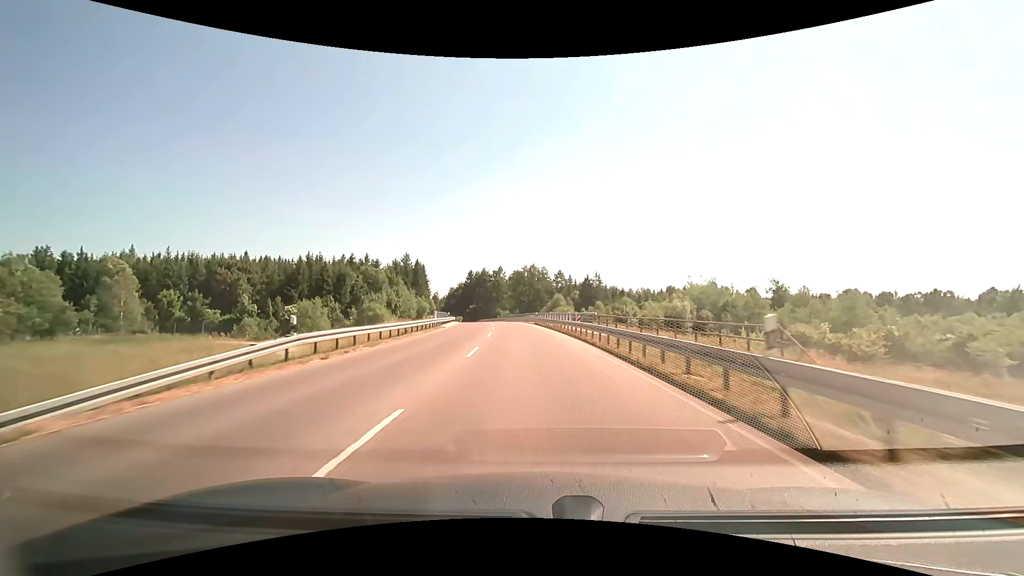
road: tertiary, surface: asphalt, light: Day
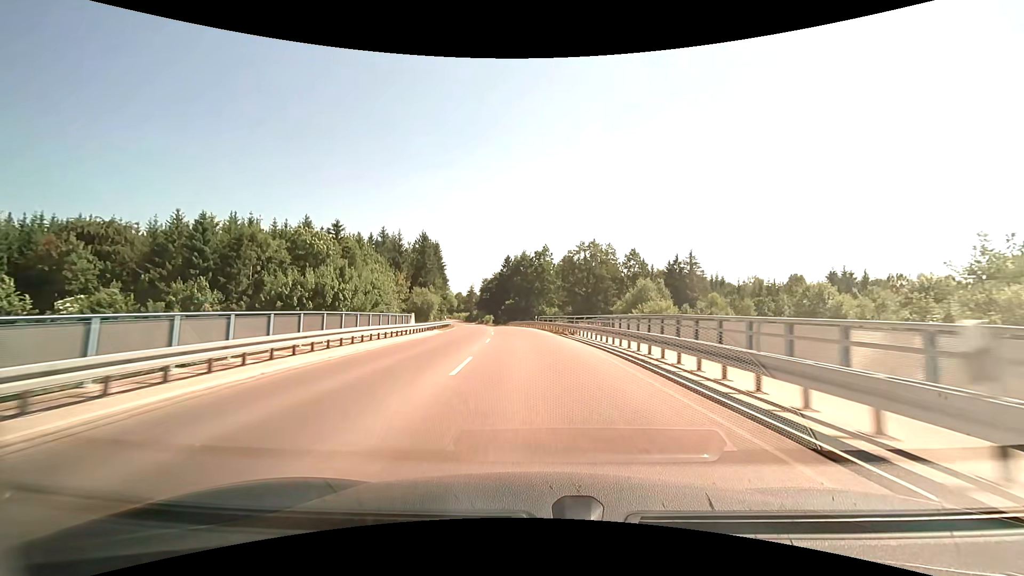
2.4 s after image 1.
(-3.0, +52.9) m; -5°
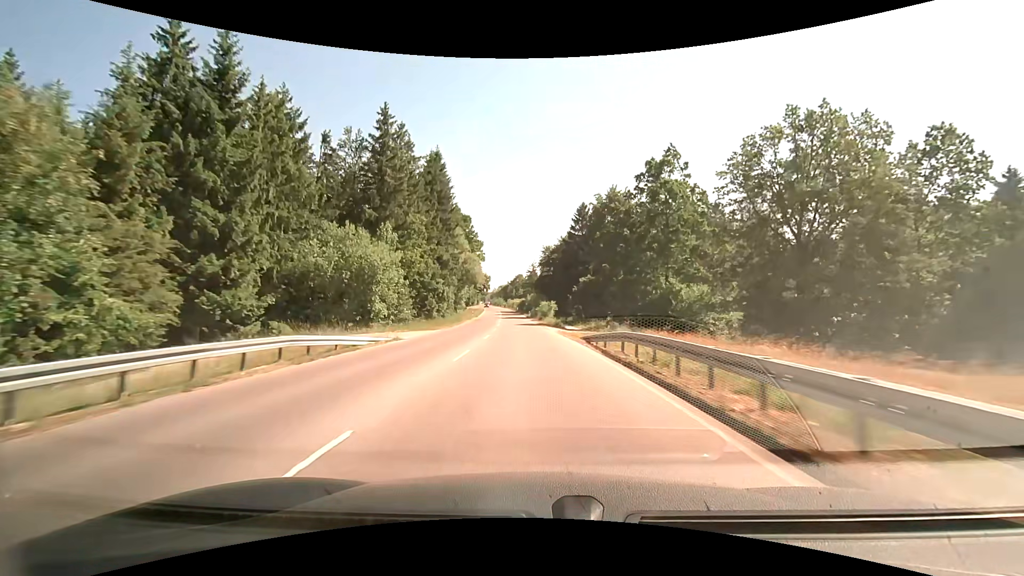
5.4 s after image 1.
(-4.7, +68.8) m; -8°
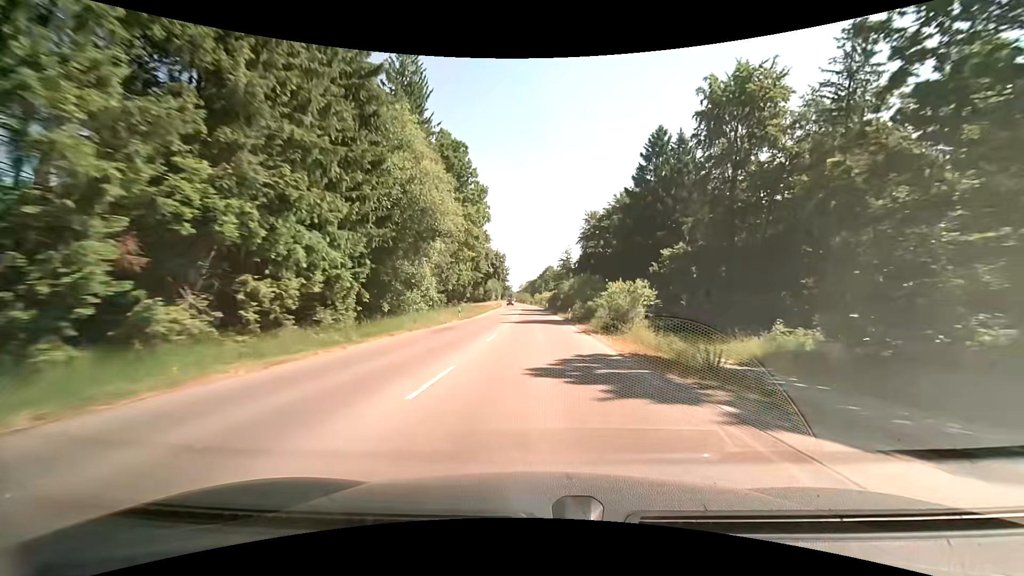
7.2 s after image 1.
(-1.5, +42.7) m; -4°
(0, +10) (0, +20) (0, +30) (0, +40) (0, +50) (0, +60) (0, +70) (-1, +80) (-1, +90) (-1, +100) m
